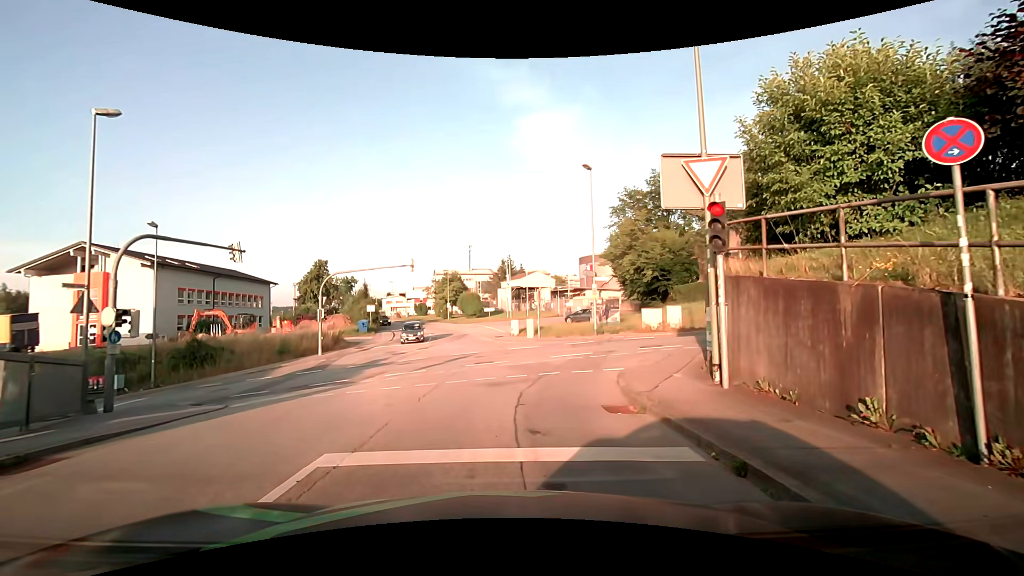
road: residential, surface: asphalt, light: Day
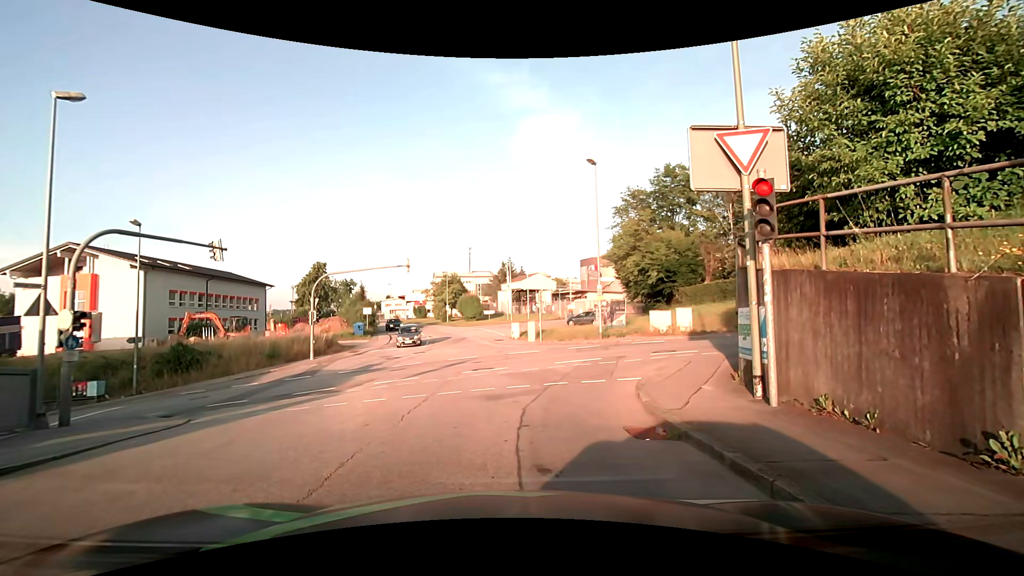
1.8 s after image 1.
(0.0, +1.4) m; -2°
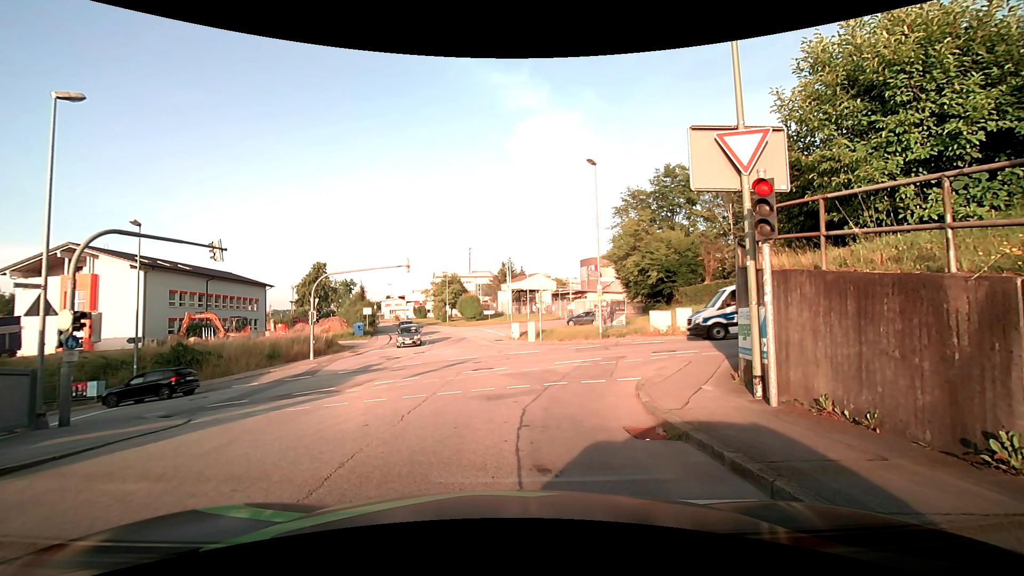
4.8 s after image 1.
(0.0, +0.1) m; 0°
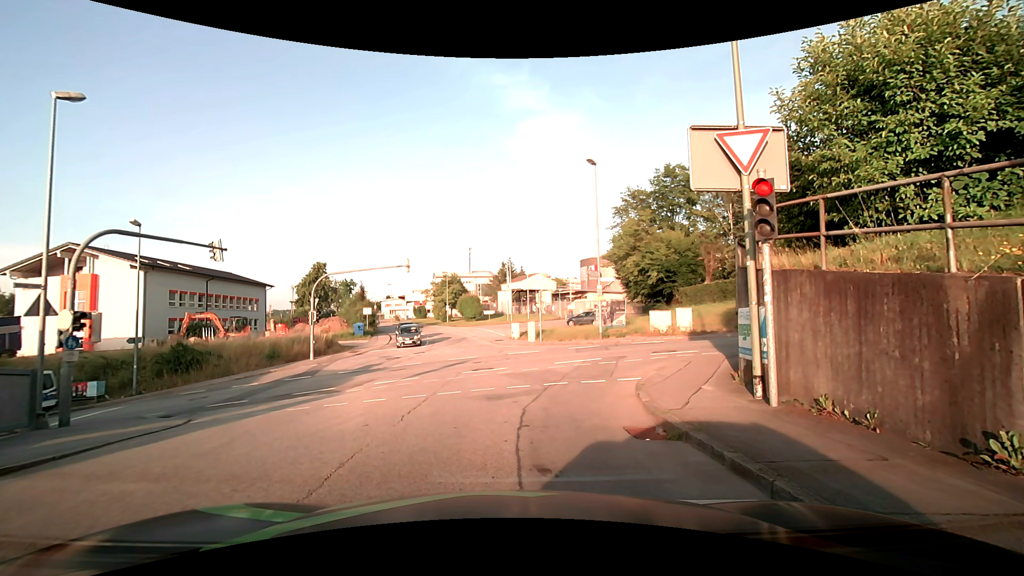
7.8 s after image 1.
(0.0, 0.0) m; 0°
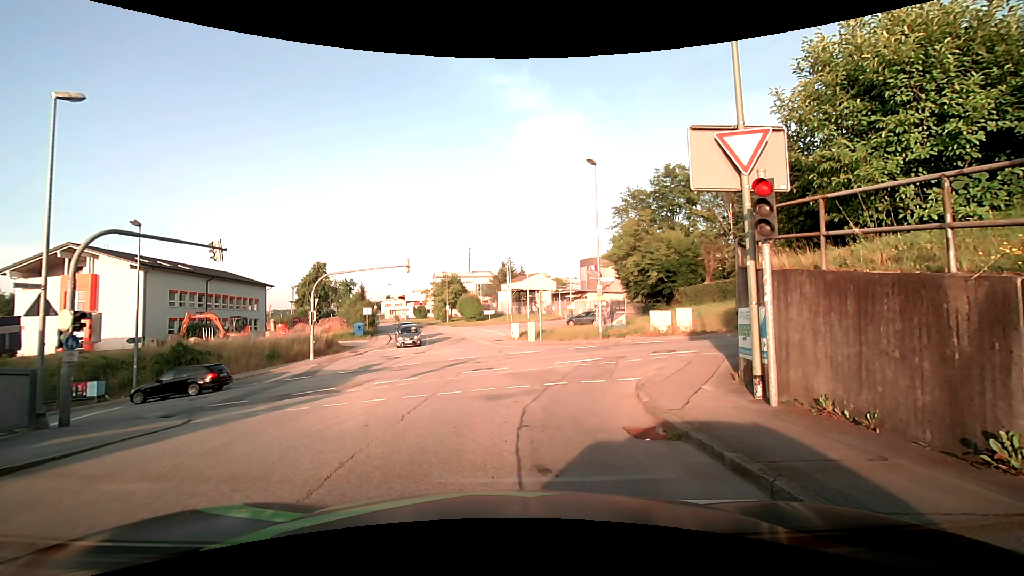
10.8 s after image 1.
(0.0, 0.0) m; 0°
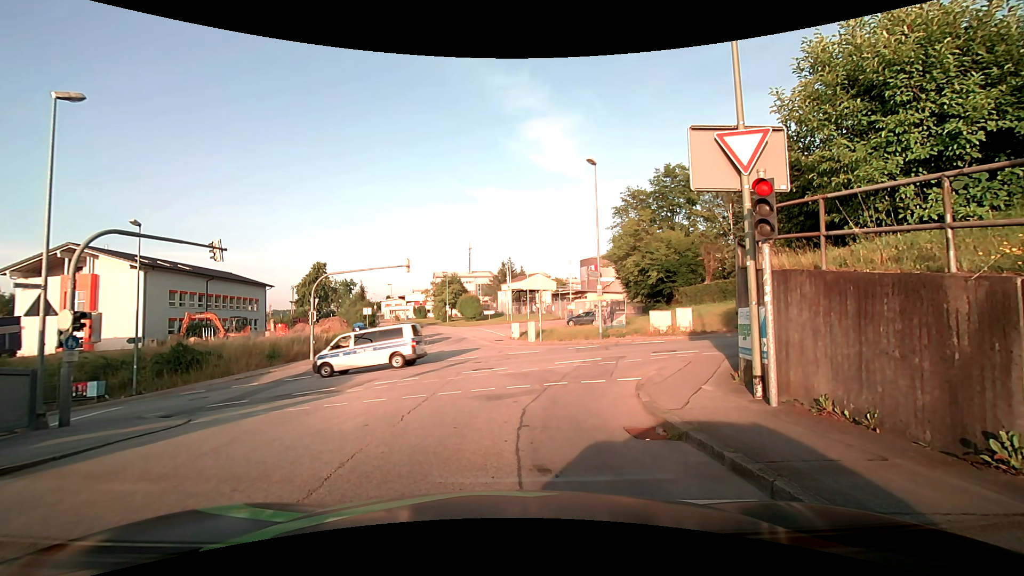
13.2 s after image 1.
(0.0, 0.0) m; 0°
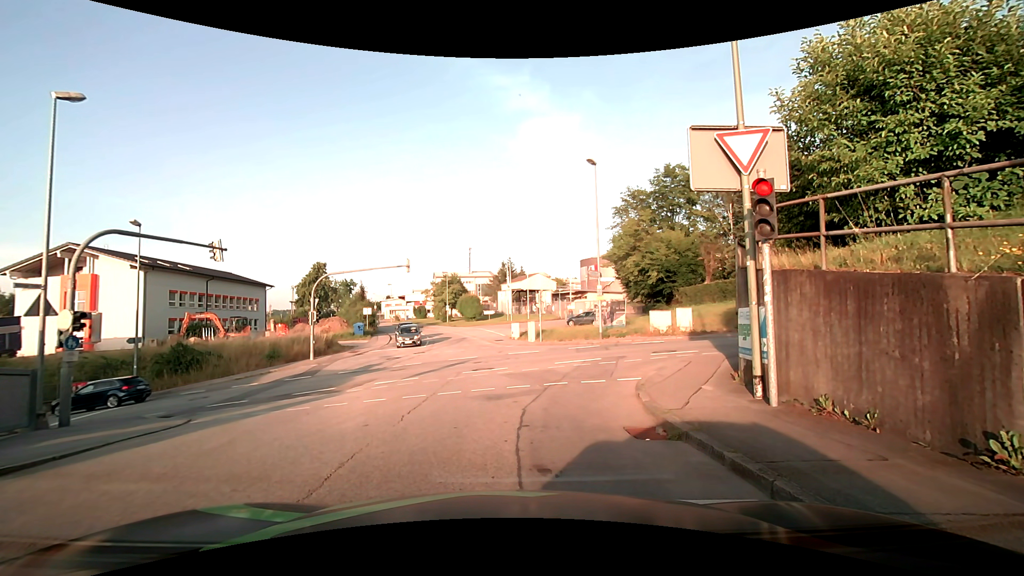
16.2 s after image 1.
(0.0, 0.0) m; 0°
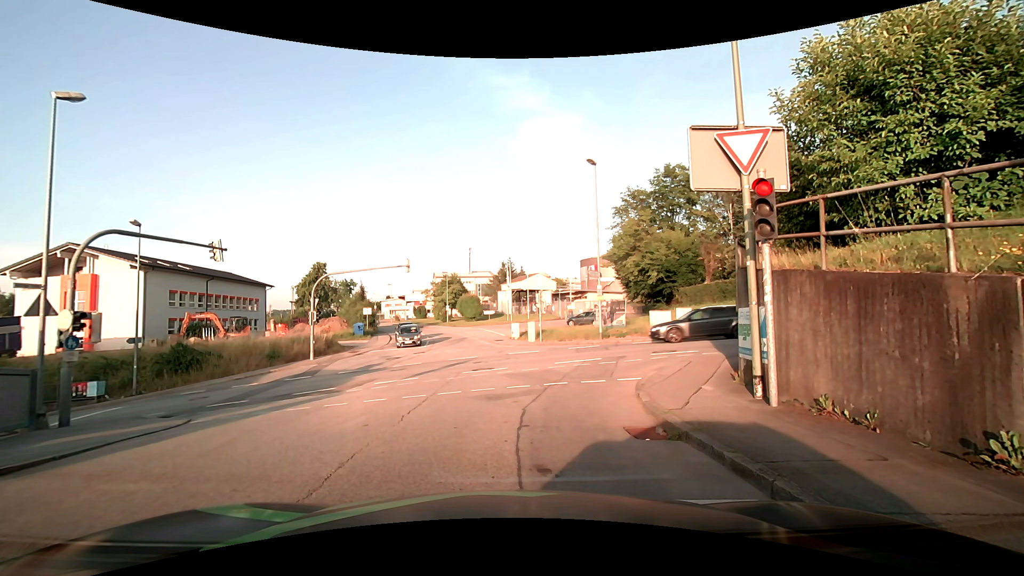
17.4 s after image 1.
(0.0, 0.0) m; 0°
(0, +10) (0, +20) (-1, +30) (-2, +40) (-4, +50) (-6, +60) (-9, +69) (-12, +79) (-16, +88) (-20, +97) m
